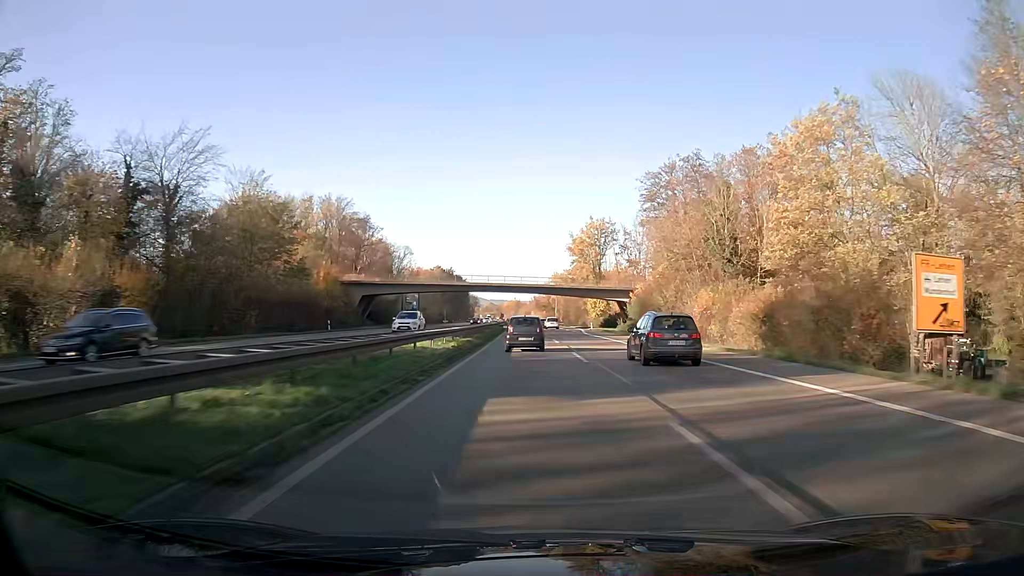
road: trunk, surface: asphalt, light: Day
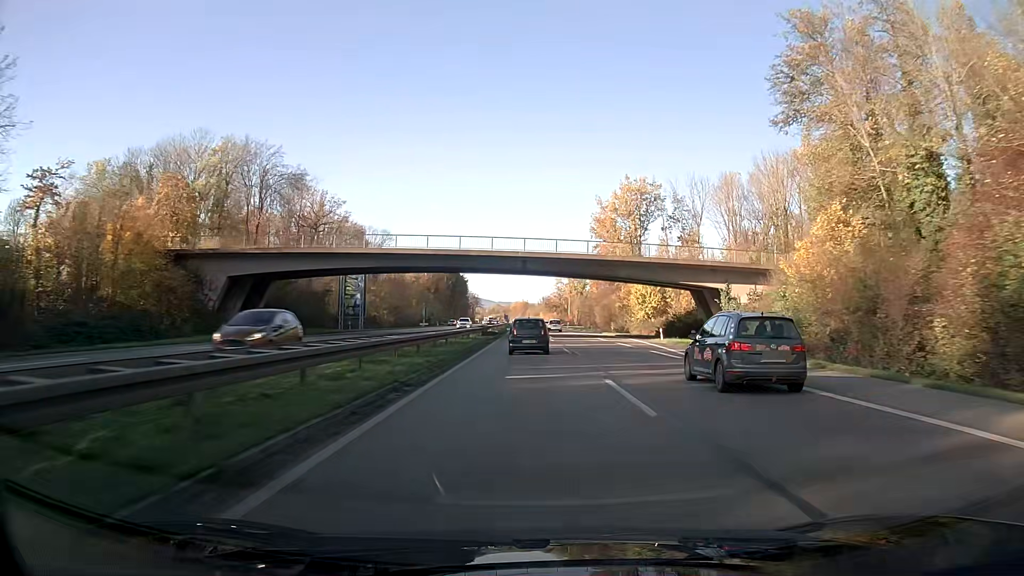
(-0.3, +47.3) m; -1°
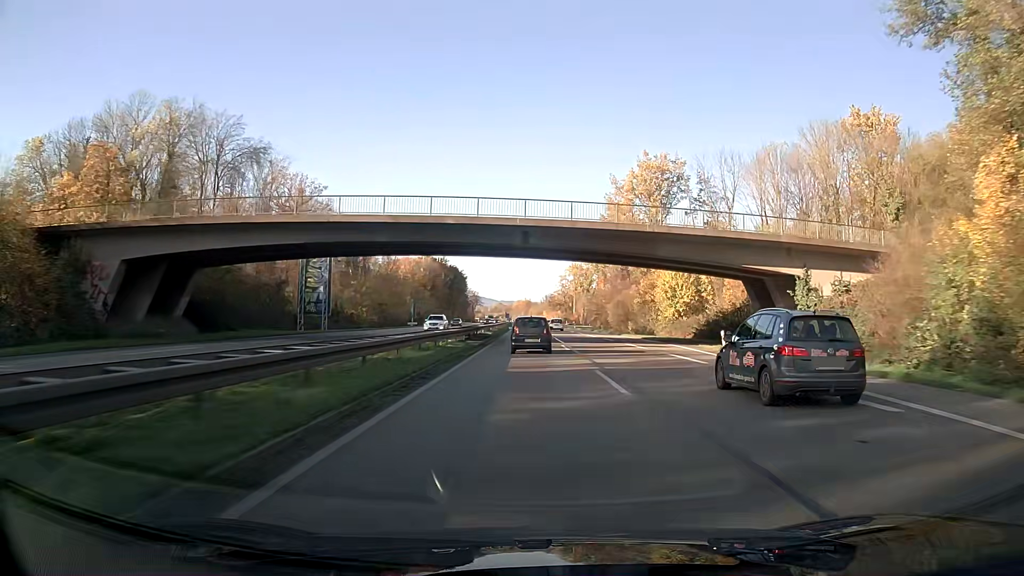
(0.0, +15.6) m; 0°
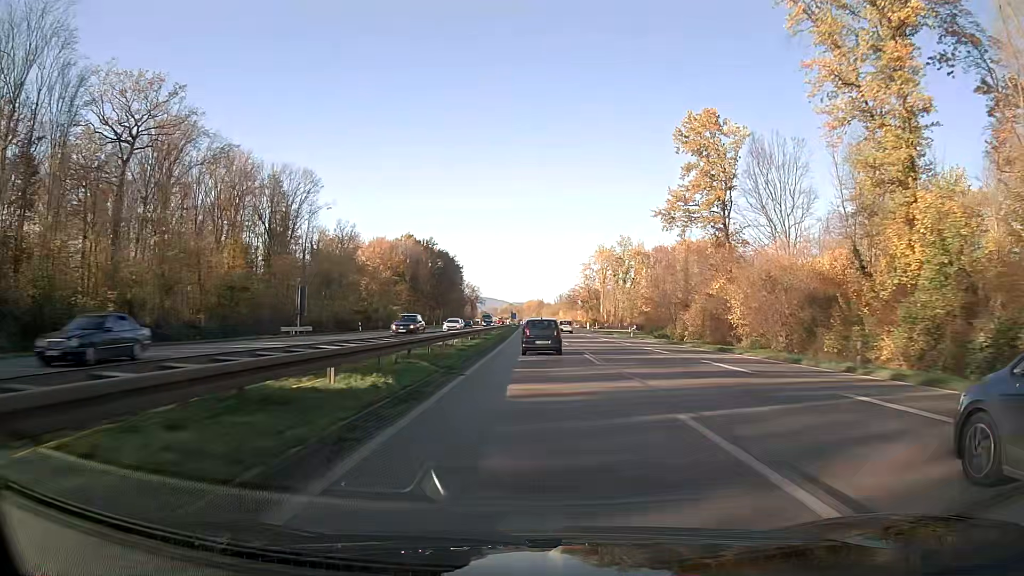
(-1.7, +62.4) m; -1°
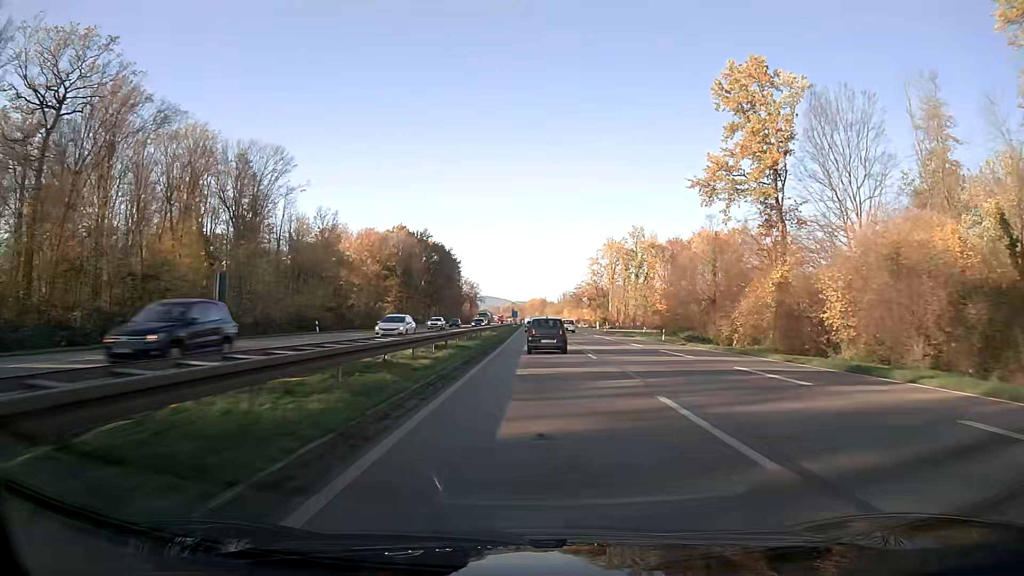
(0.0, +15.6) m; 0°
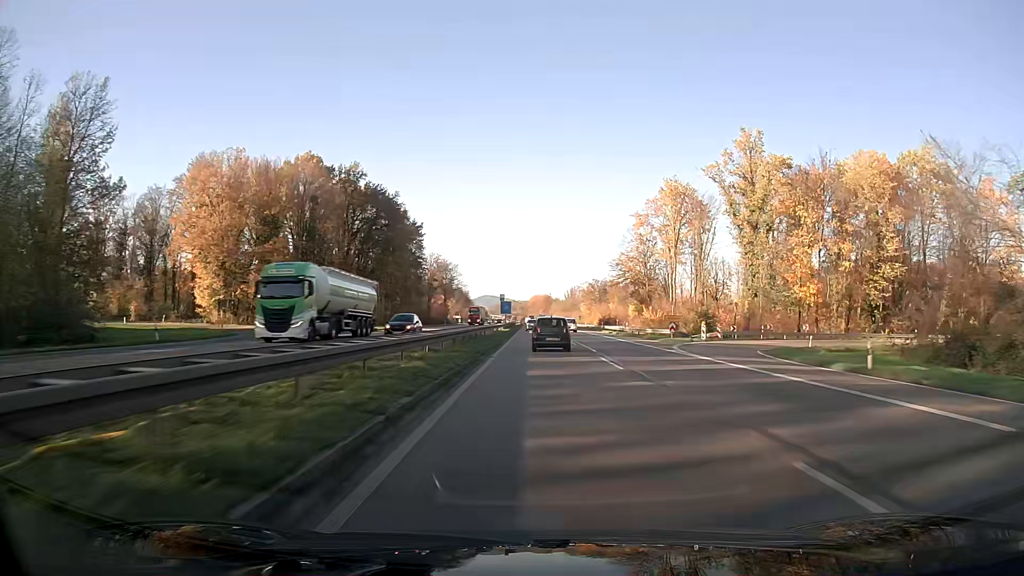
(-0.1, +78.0) m; 0°
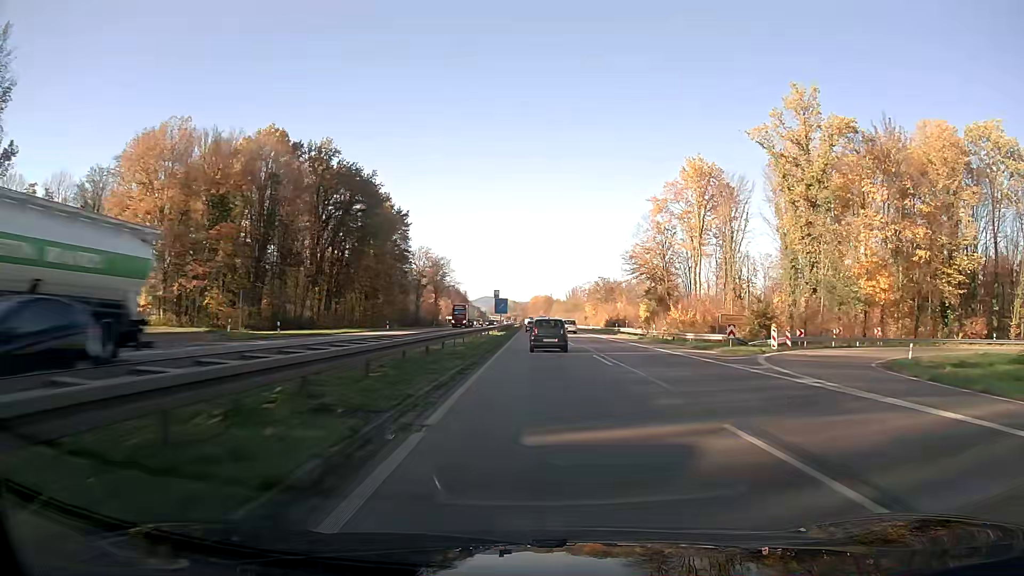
(0.0, +15.7) m; 0°
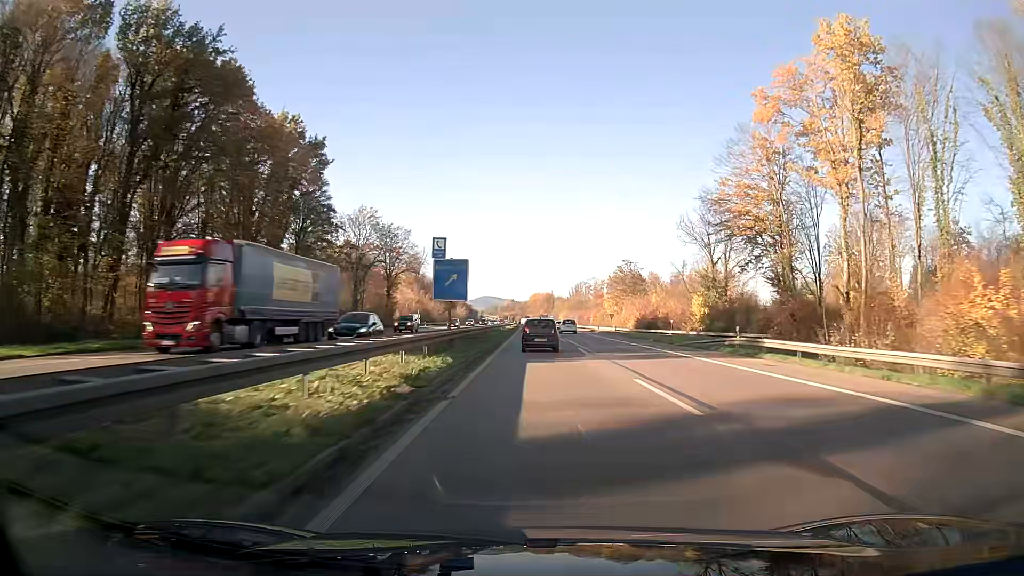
(0.0, +47.3) m; 0°
